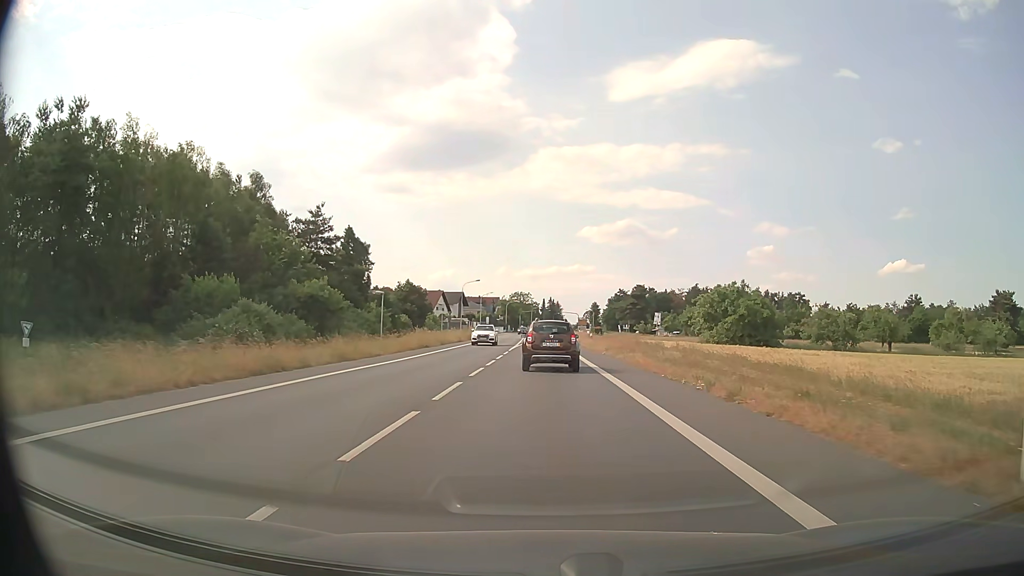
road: primary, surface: asphalt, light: Day
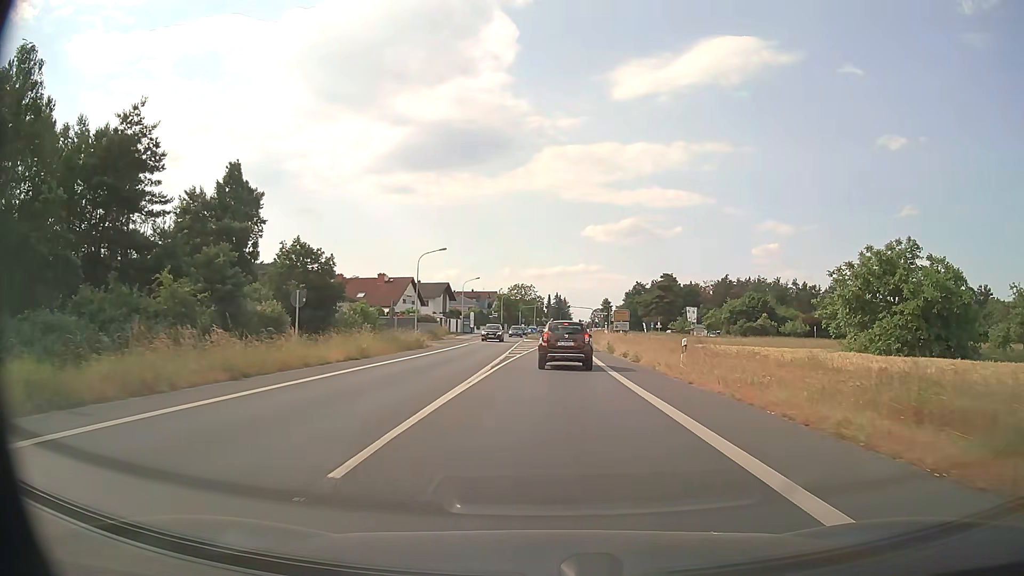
(-0.1, +36.5) m; 0°
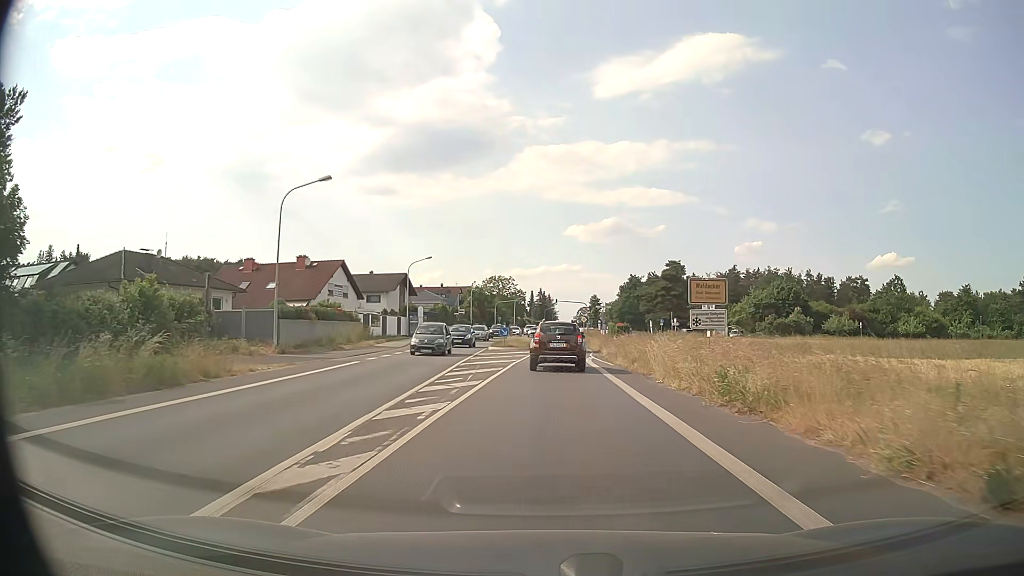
(+0.4, +27.9) m; +2°
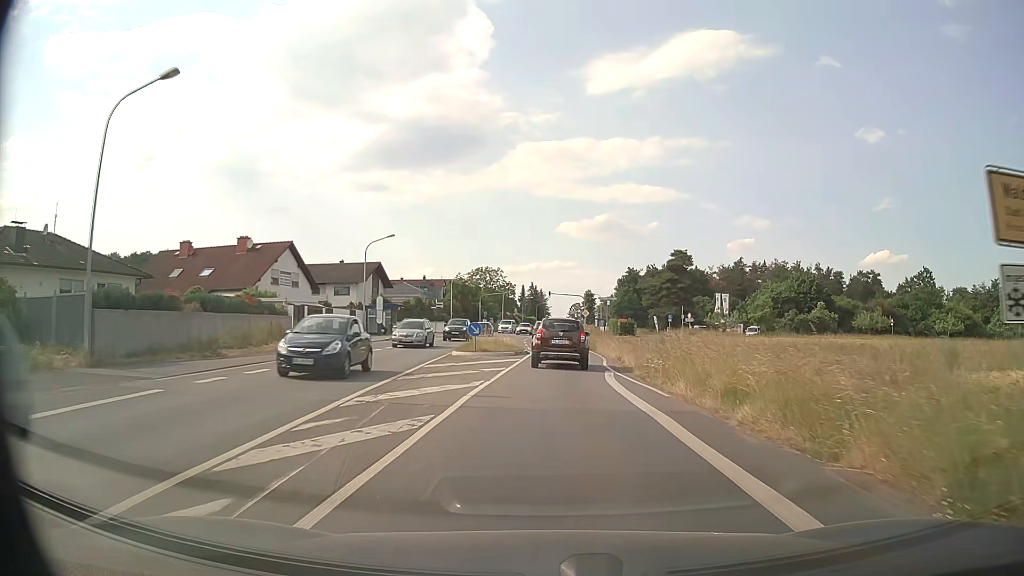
(+0.1, +13.4) m; +1°
(0, +10) (0, +20) (+1, +30) (+1, +40) (0, +50) (0, +60) (0, +70) (+1, +80) (+1, +90) (+1, +100) m
